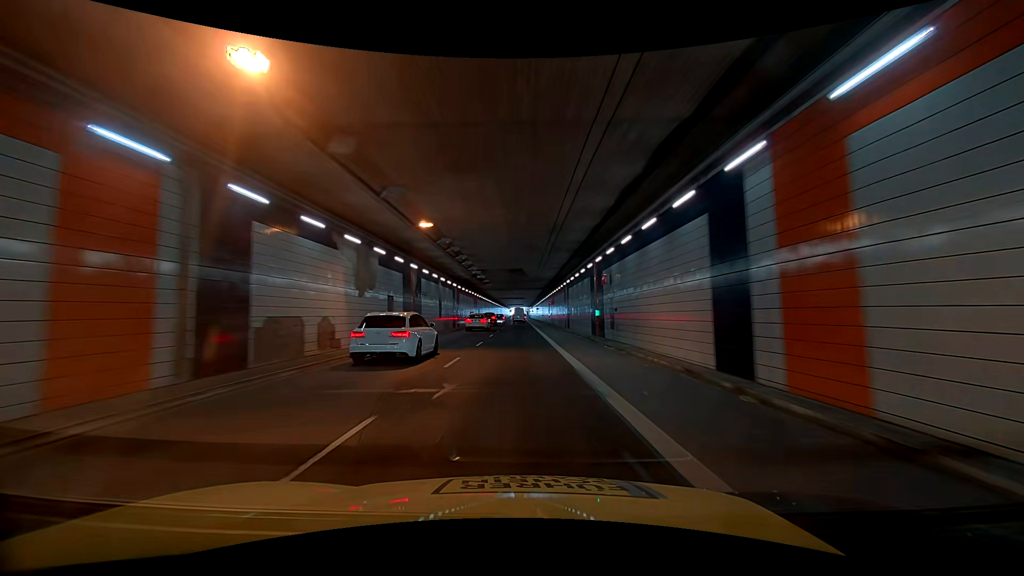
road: trunk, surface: asphalt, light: Day
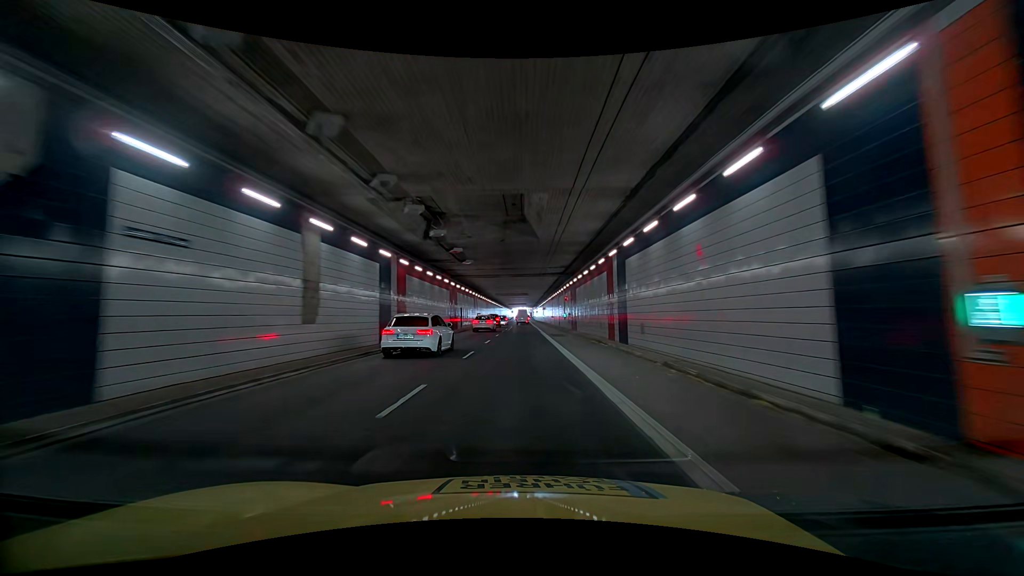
(0.0, +24.3) m; 0°
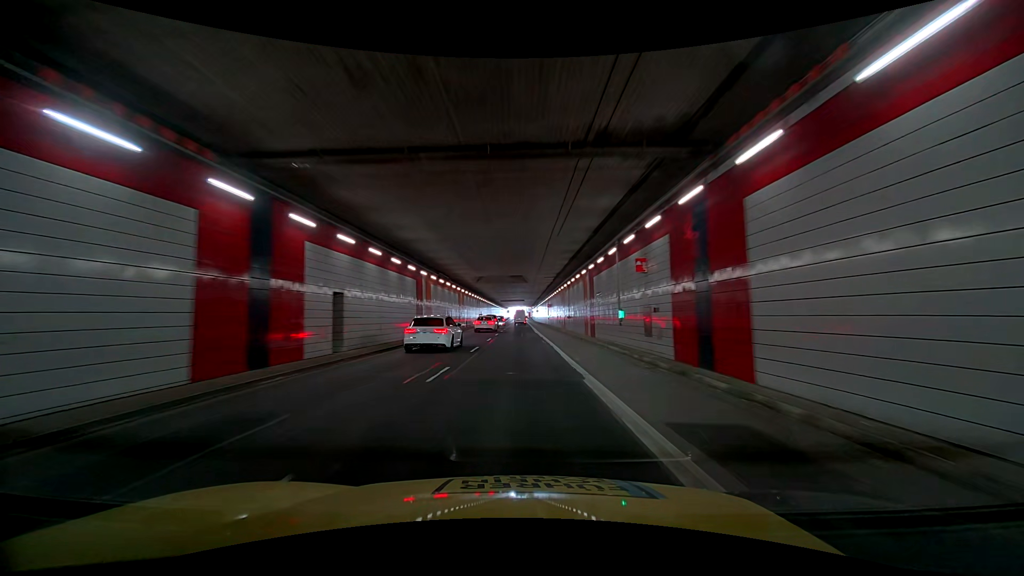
(0.0, +32.6) m; 0°
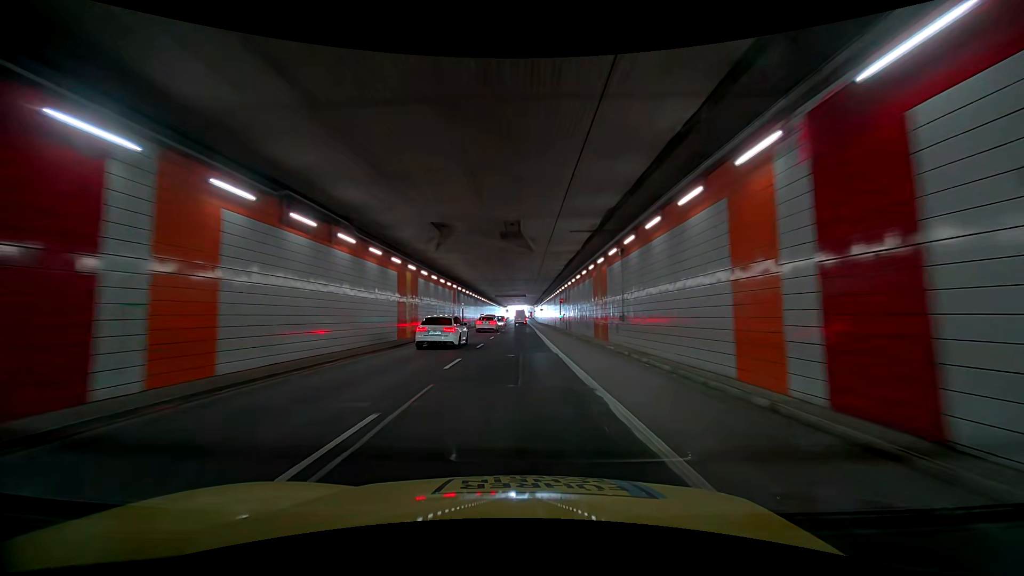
(0.0, +24.6) m; 0°
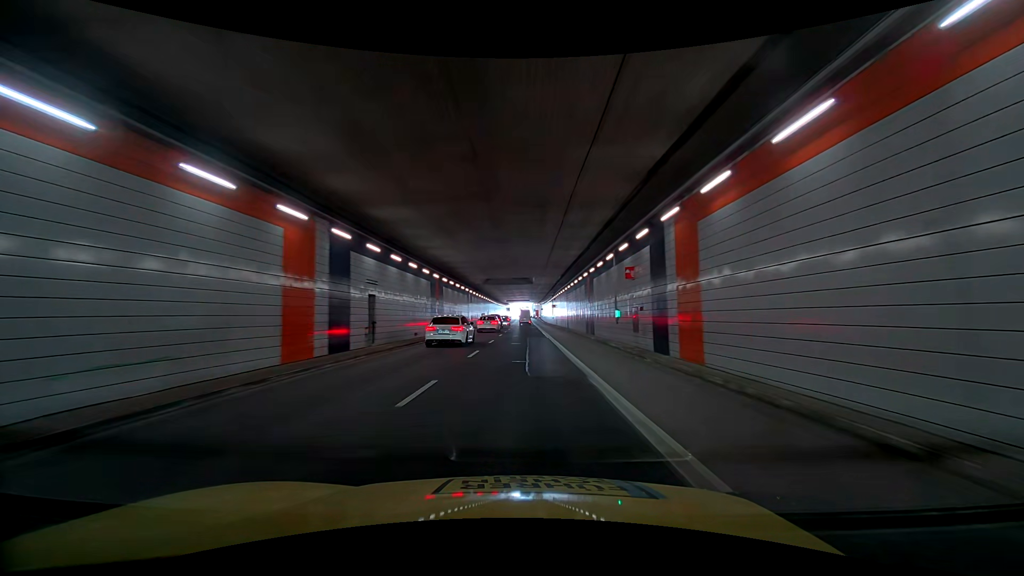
(0.0, +32.8) m; 0°
